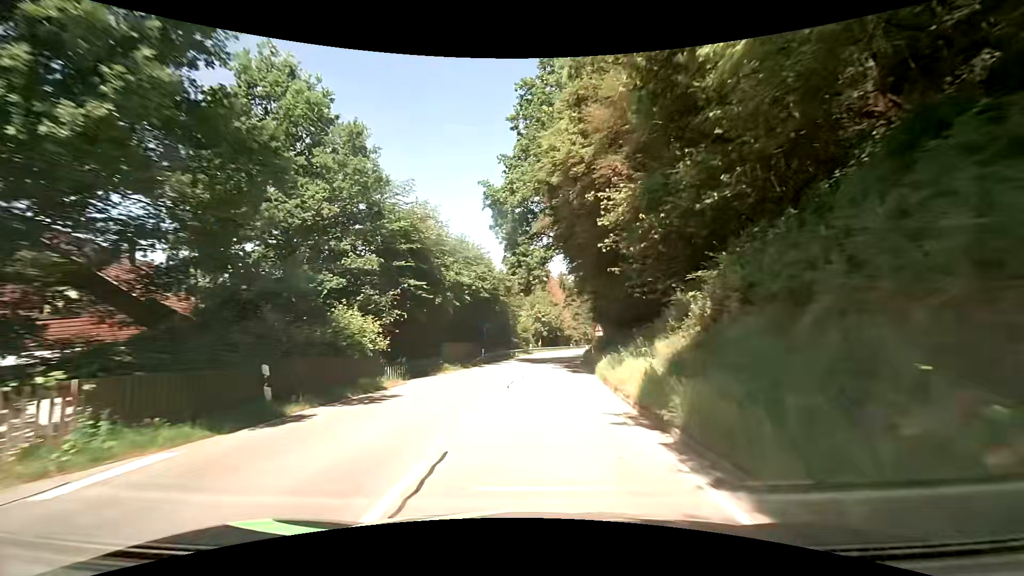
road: secondary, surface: asphalt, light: Day
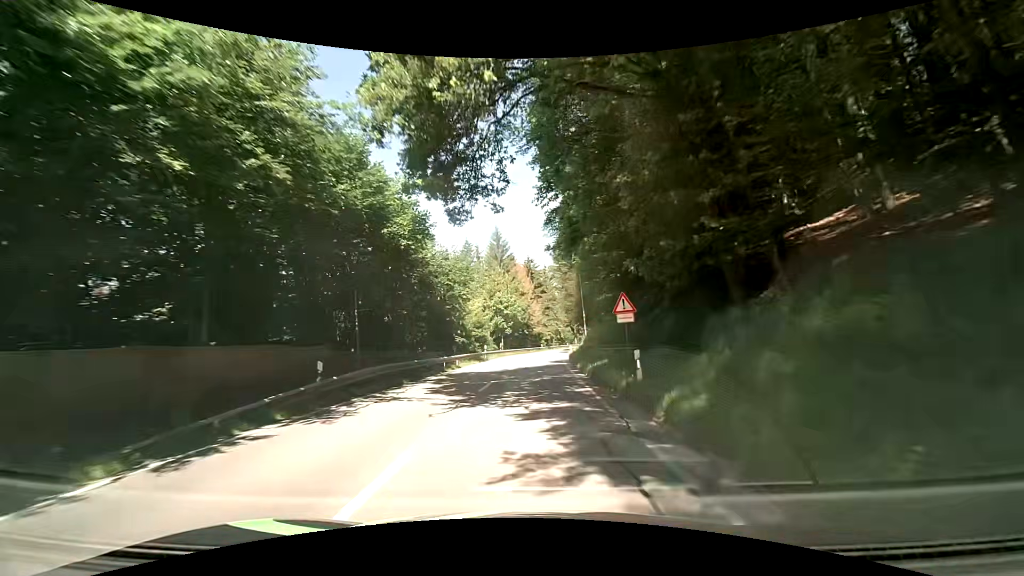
(+0.5, +23.4) m; +4°
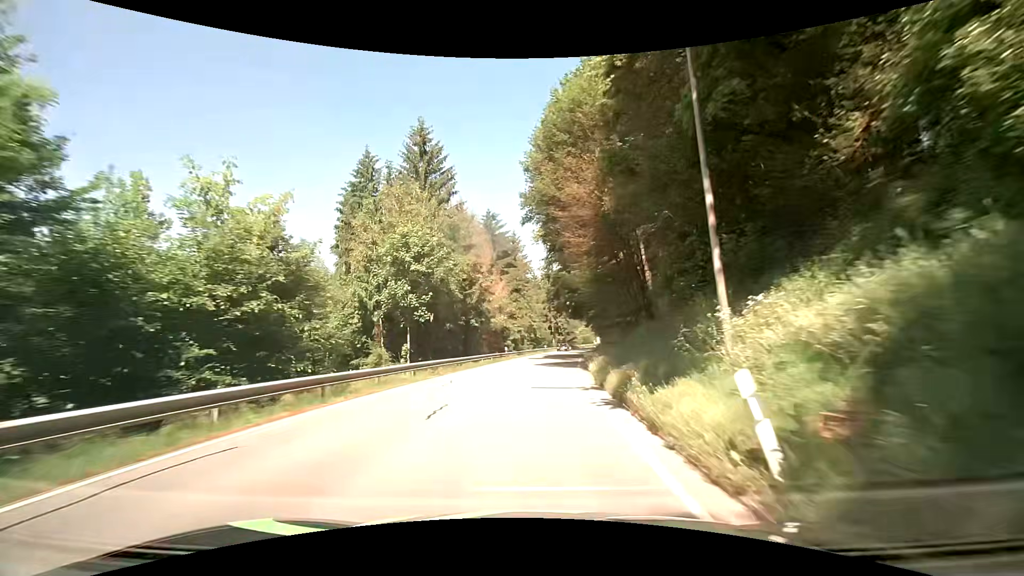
(+0.8, +39.6) m; +3°
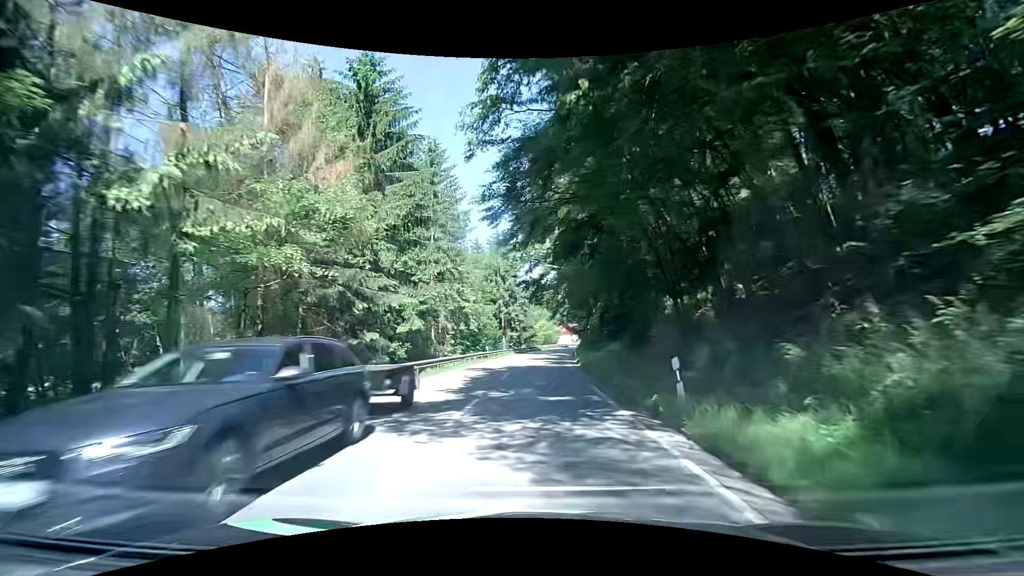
(+1.7, +38.2) m; +5°
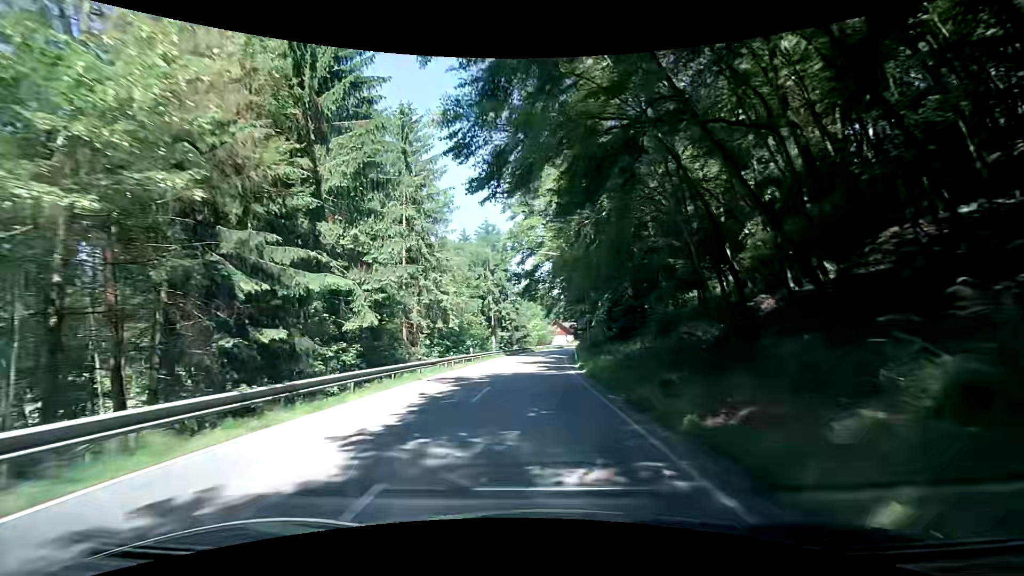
(+0.2, +7.2) m; +2°
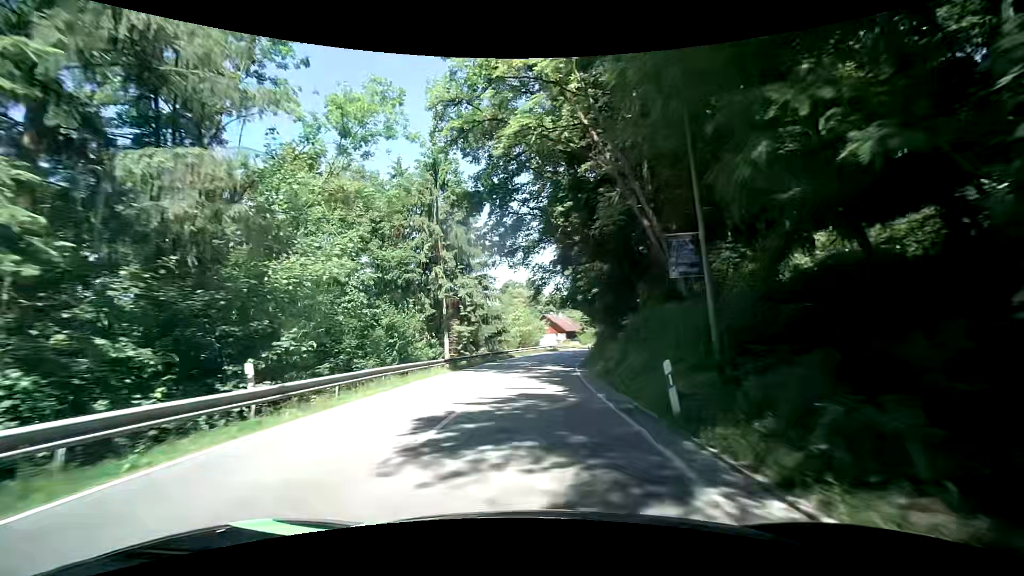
(+0.1, +29.0) m; 0°
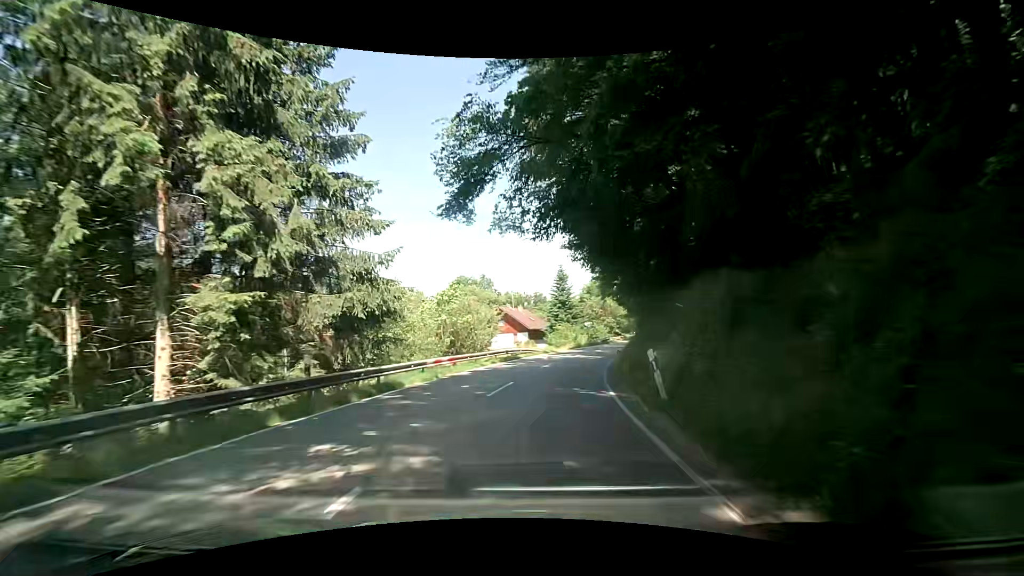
(+1.5, +30.1) m; +5°
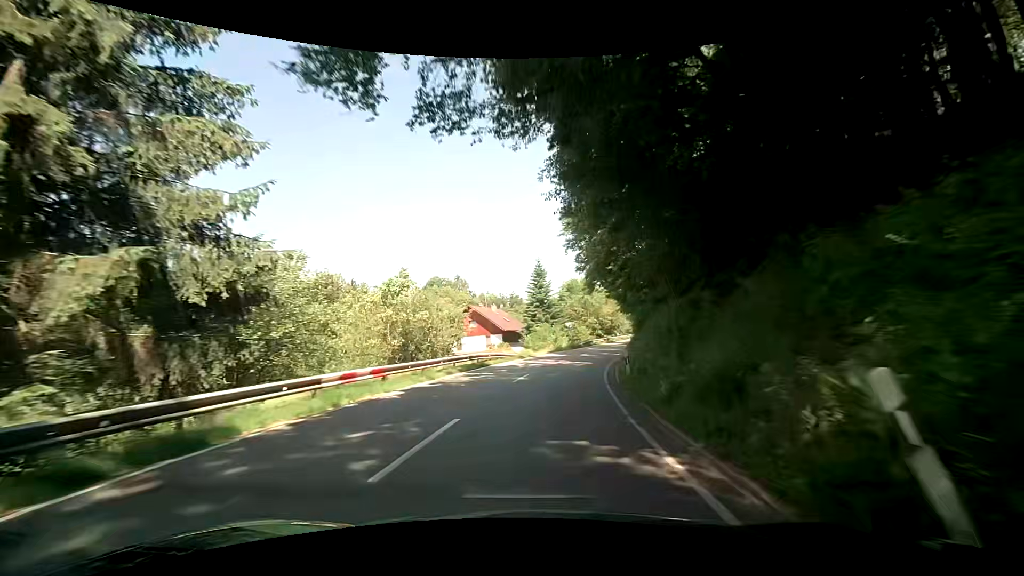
(+0.2, +7.7) m; +3°
(0, +10) (+1, +20) (+3, +30) (+5, +40) (+8, +49) (+11, +59) (+14, +68) (+18, +77) (+22, +87) (+25, +96) m
